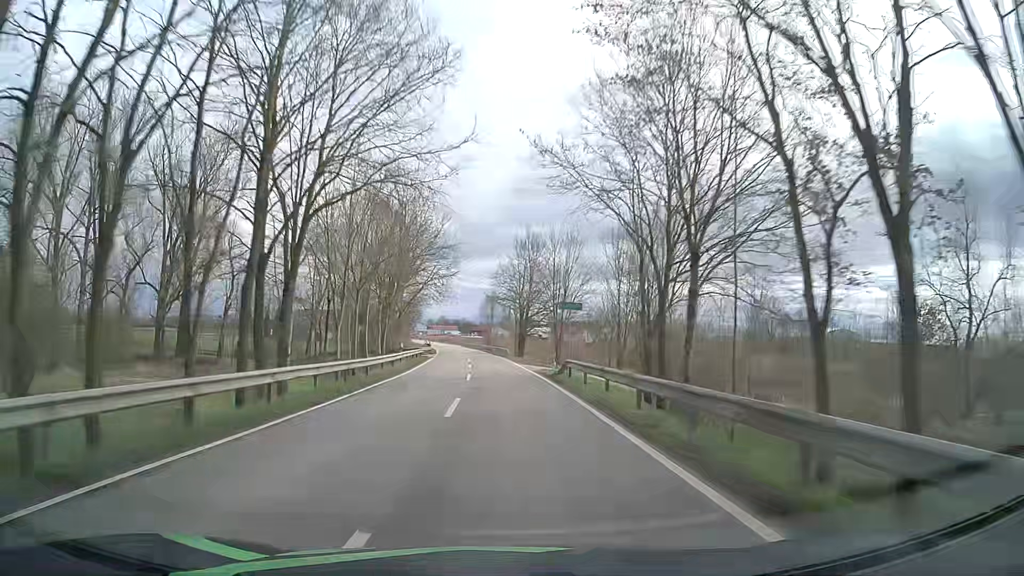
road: tertiary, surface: asphalt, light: Day
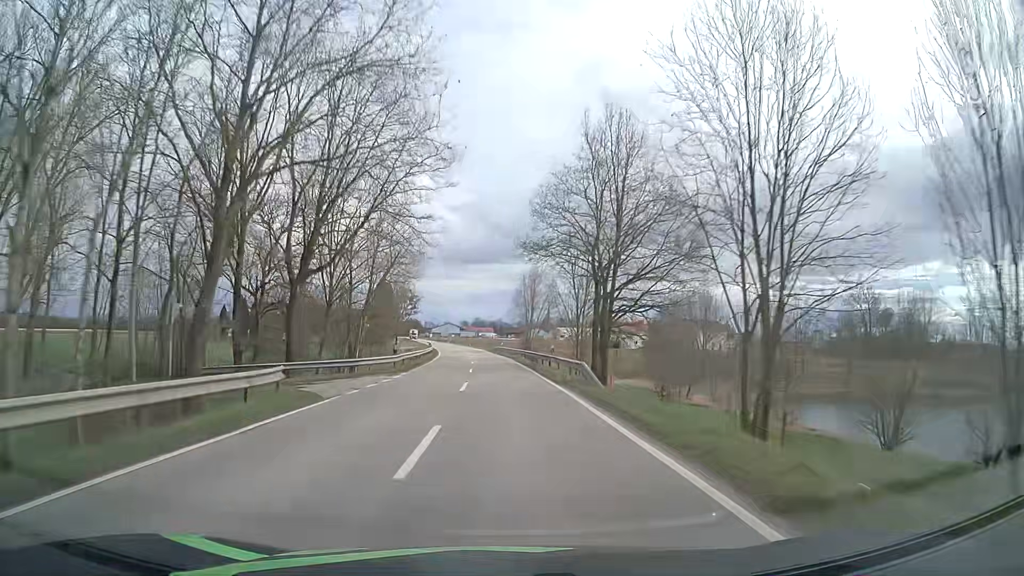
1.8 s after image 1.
(-0.8, +42.3) m; -3°
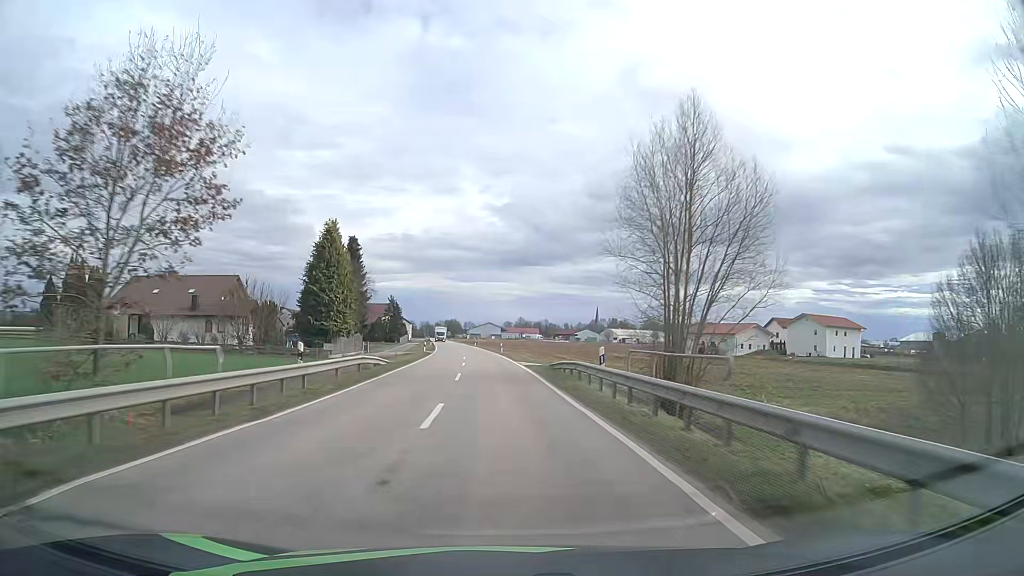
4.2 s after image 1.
(-1.8, +56.6) m; -4°
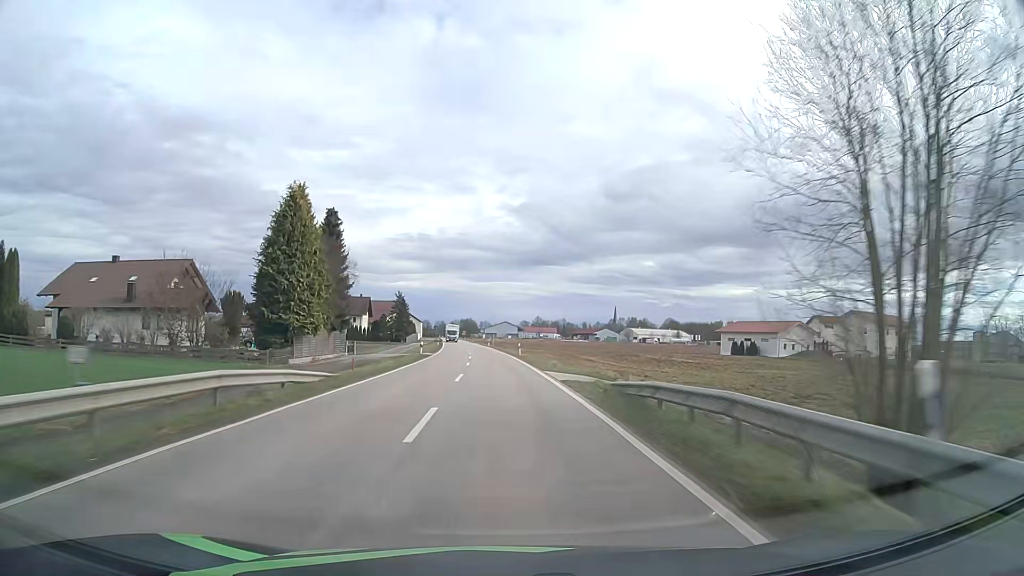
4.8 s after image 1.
(-0.2, +14.2) m; -1°
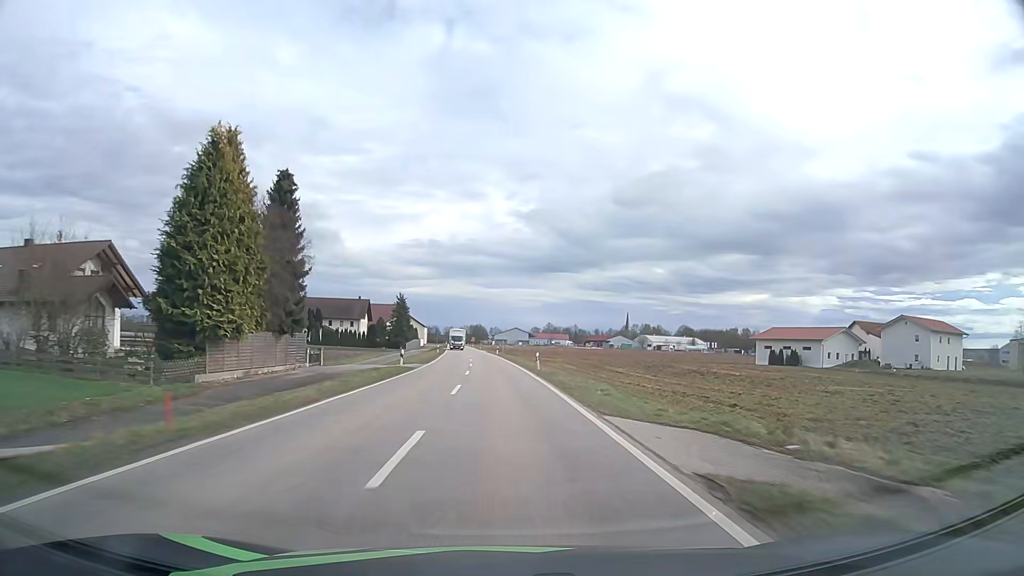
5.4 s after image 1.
(-0.1, +14.2) m; -1°
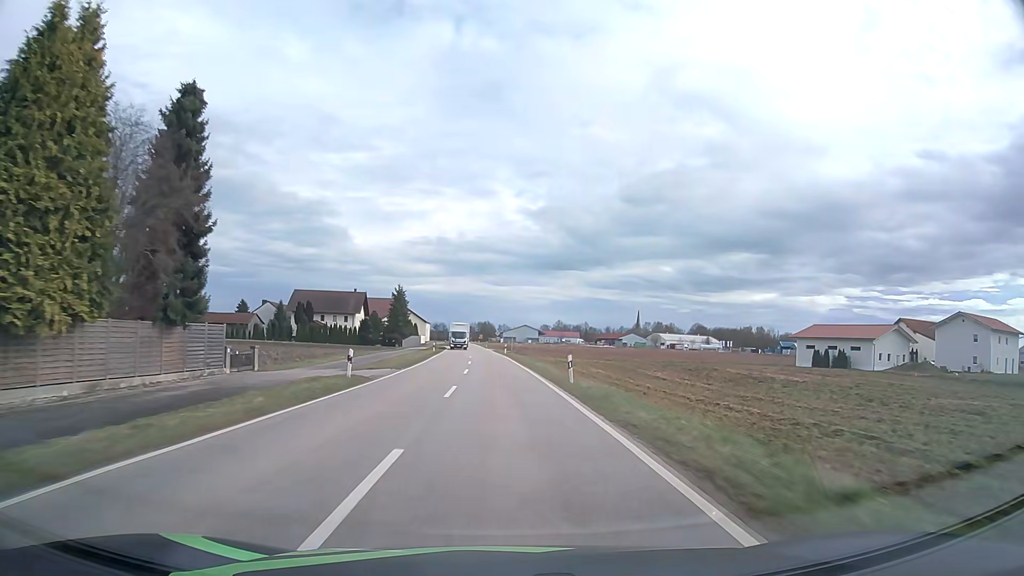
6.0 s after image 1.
(-0.1, +14.2) m; -1°
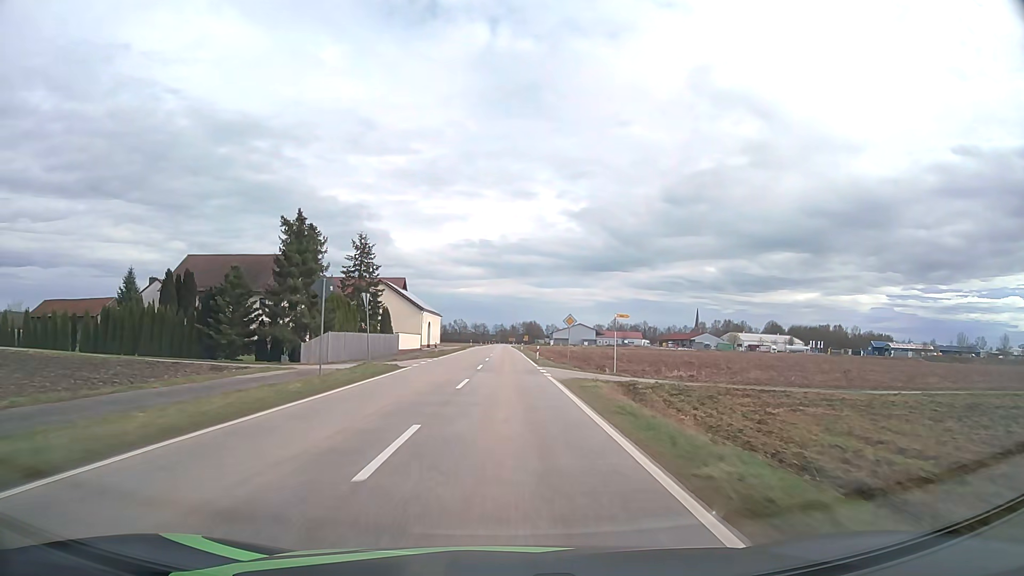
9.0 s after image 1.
(-2.2, +70.9) m; -4°
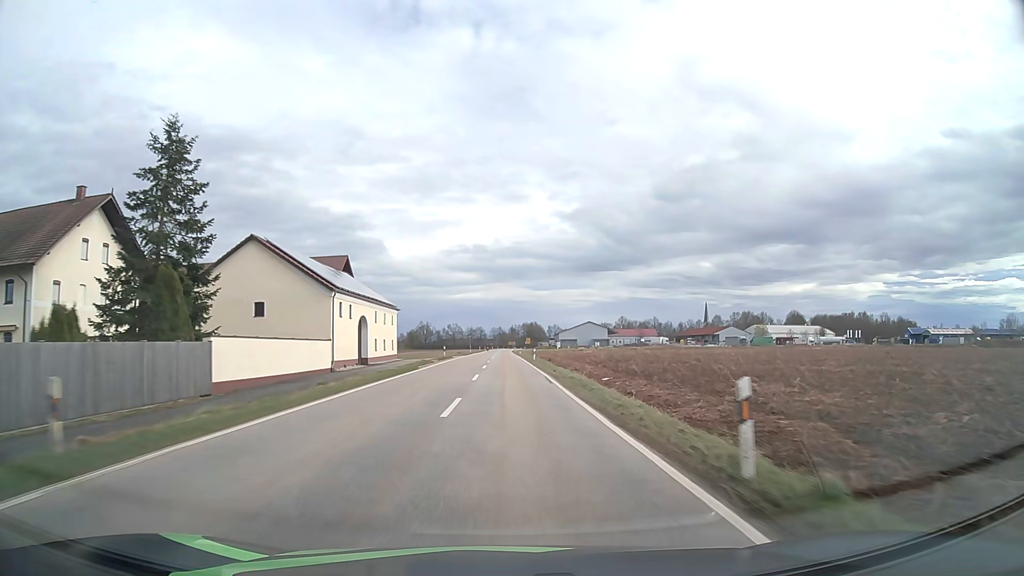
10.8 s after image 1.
(0.0, +42.6) m; 0°
(0, +10) (0, +20) (0, +30) (0, +40) (0, +50) (0, +60) (0, +70) (0, +80) (0, +90) (0, +100) m
